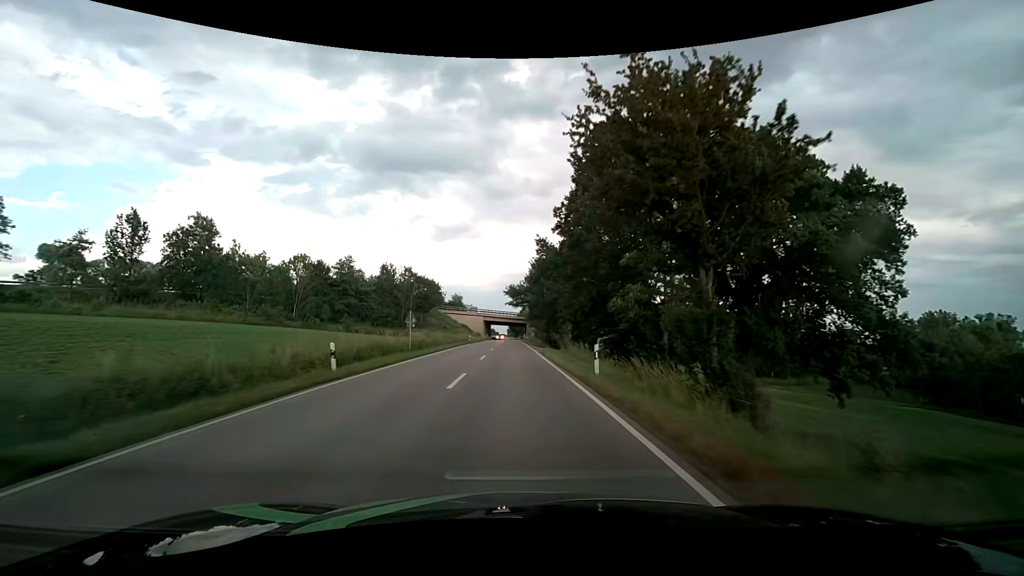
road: secondary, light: Day
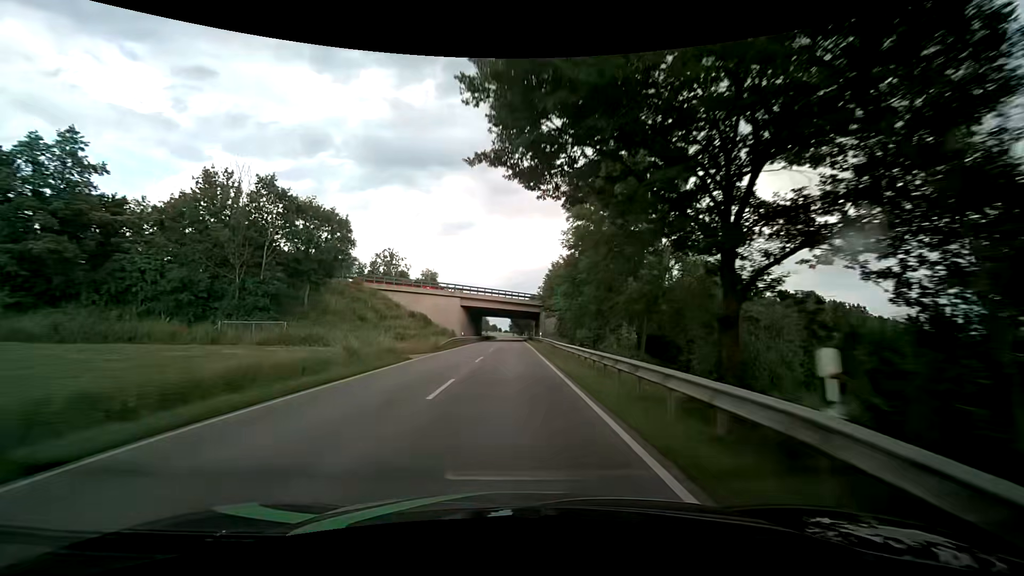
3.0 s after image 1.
(-0.7, +61.9) m; -1°
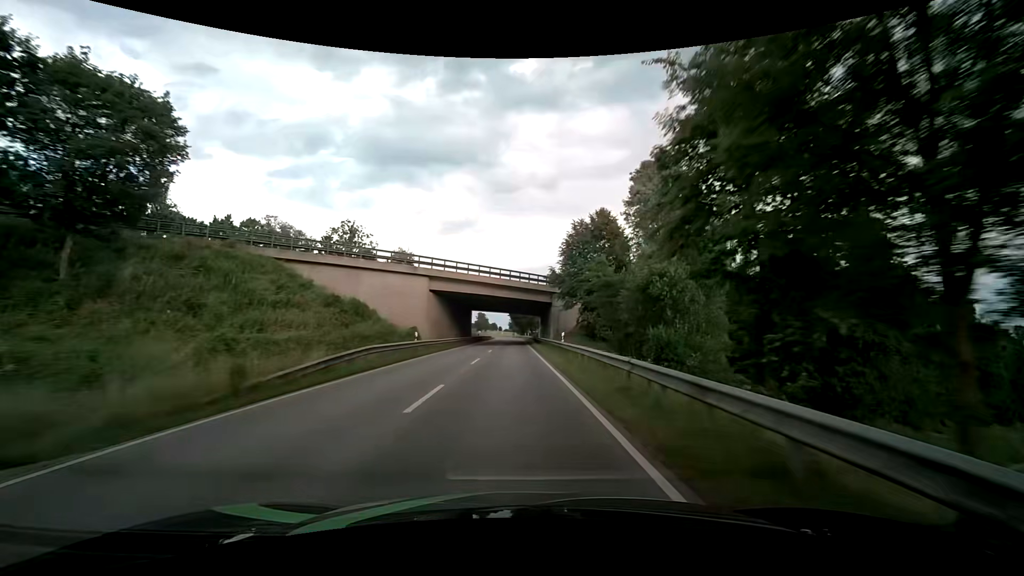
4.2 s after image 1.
(0.0, +25.7) m; 0°
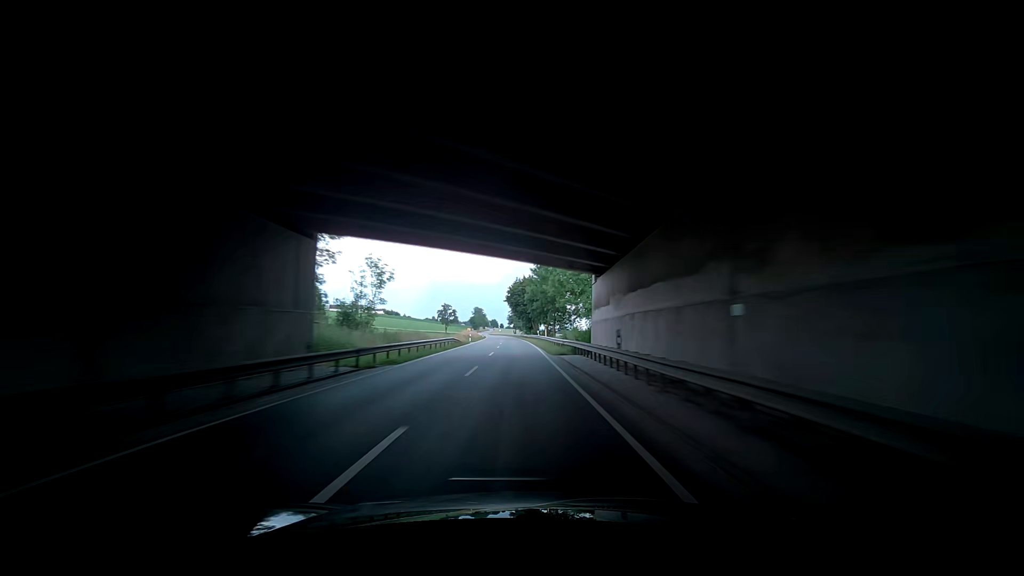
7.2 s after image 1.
(-0.1, +65.8) m; 0°
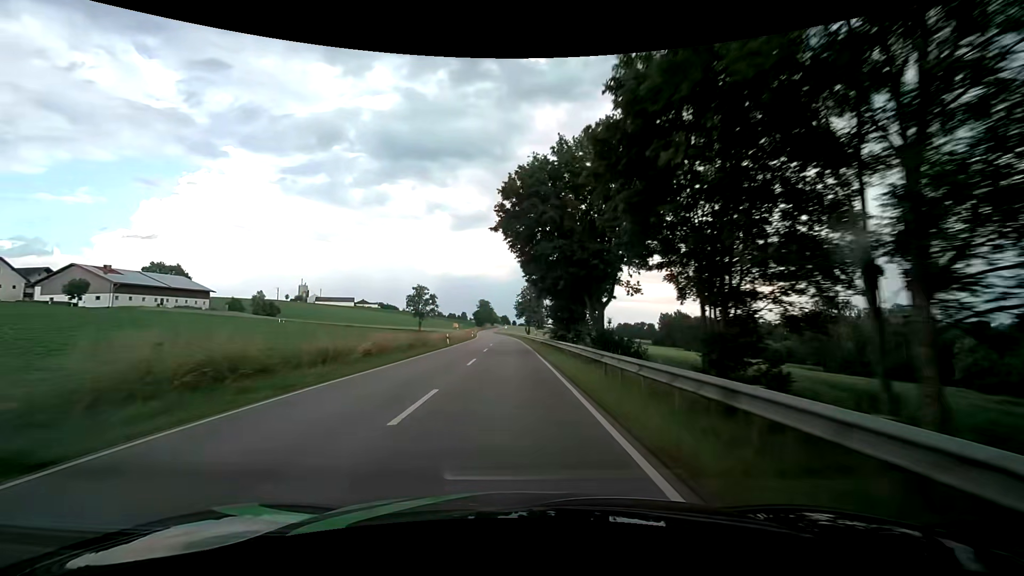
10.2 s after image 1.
(+0.7, +67.7) m; -1°
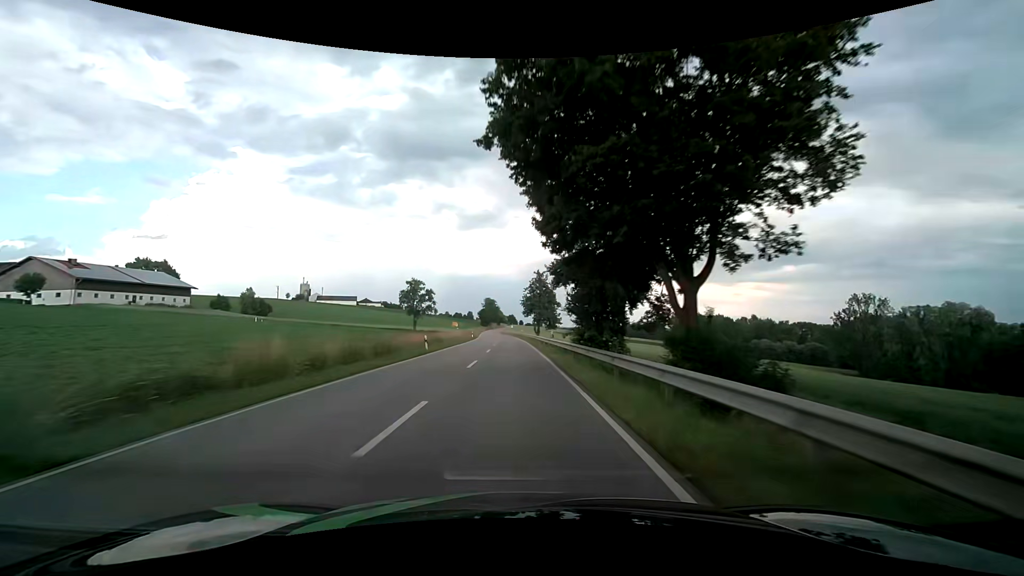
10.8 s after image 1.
(-0.1, +13.8) m; -1°
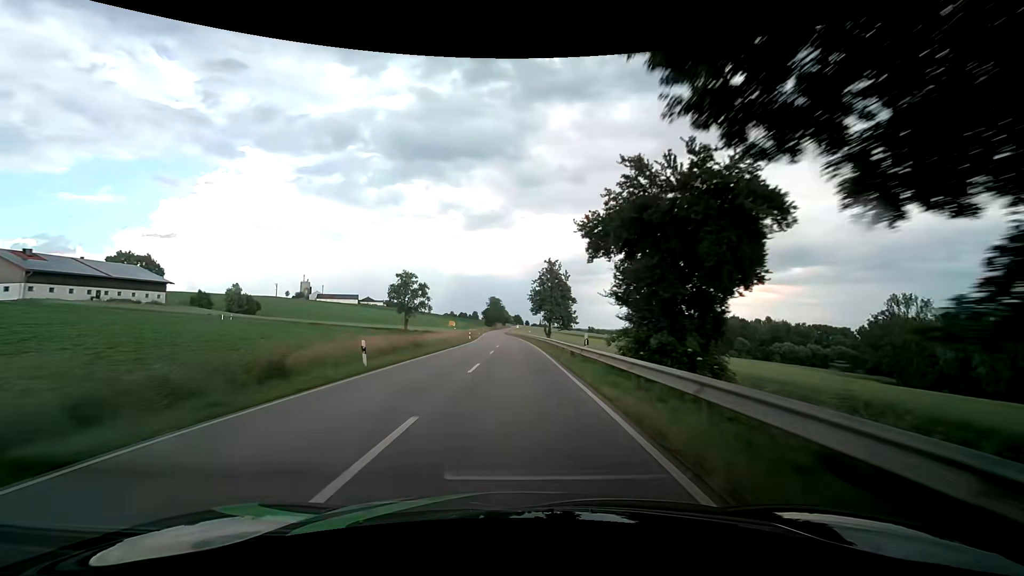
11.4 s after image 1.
(0.0, +13.8) m; -1°
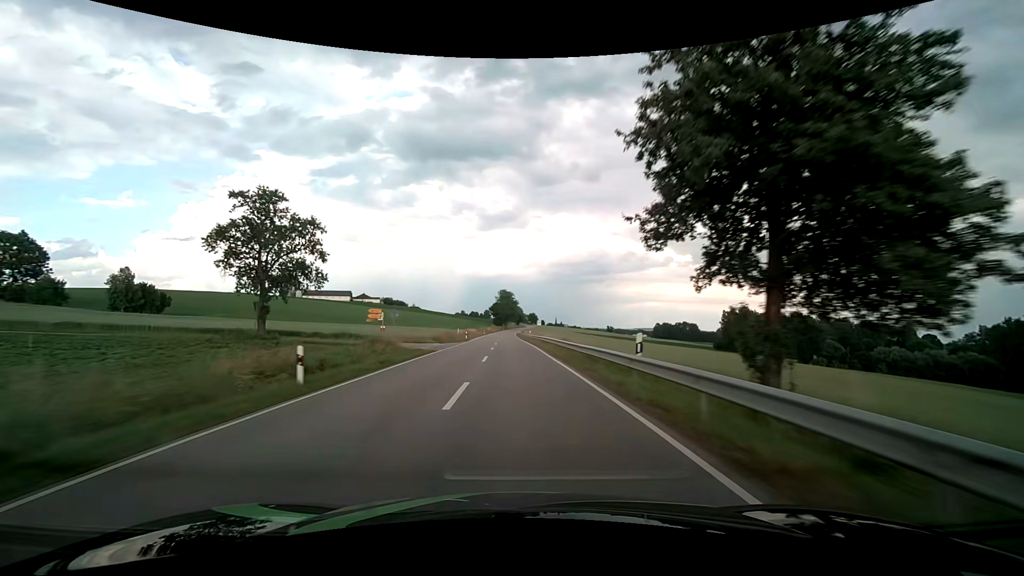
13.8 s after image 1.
(-0.6, +55.5) m; -1°
(0, +10) (0, +20) (0, +30) (0, +40) (-1, +50) (-1, +60) (-1, +70) (-1, +80) (-2, +90) (-2, +100) m
